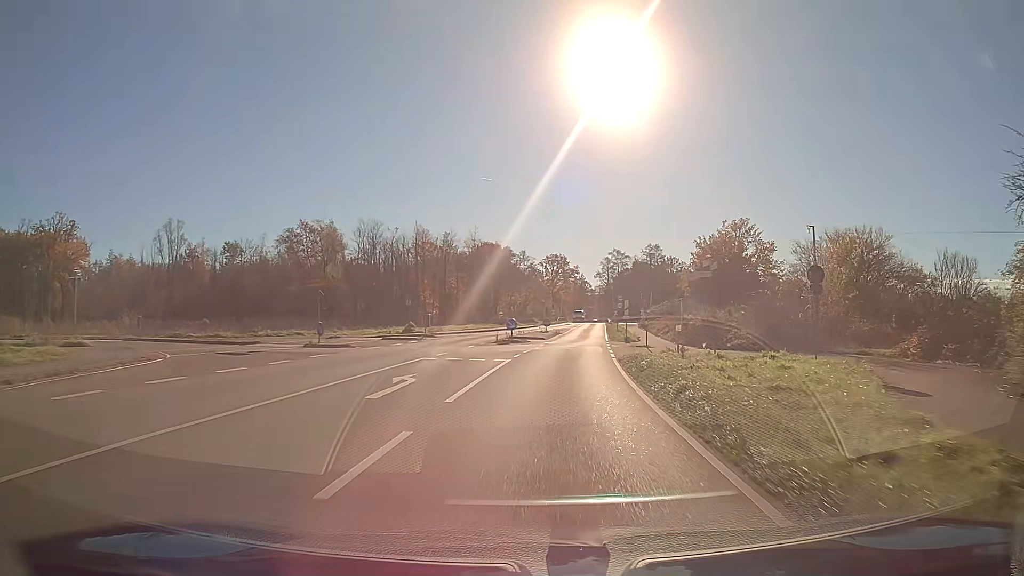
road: secondary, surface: asphalt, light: Day
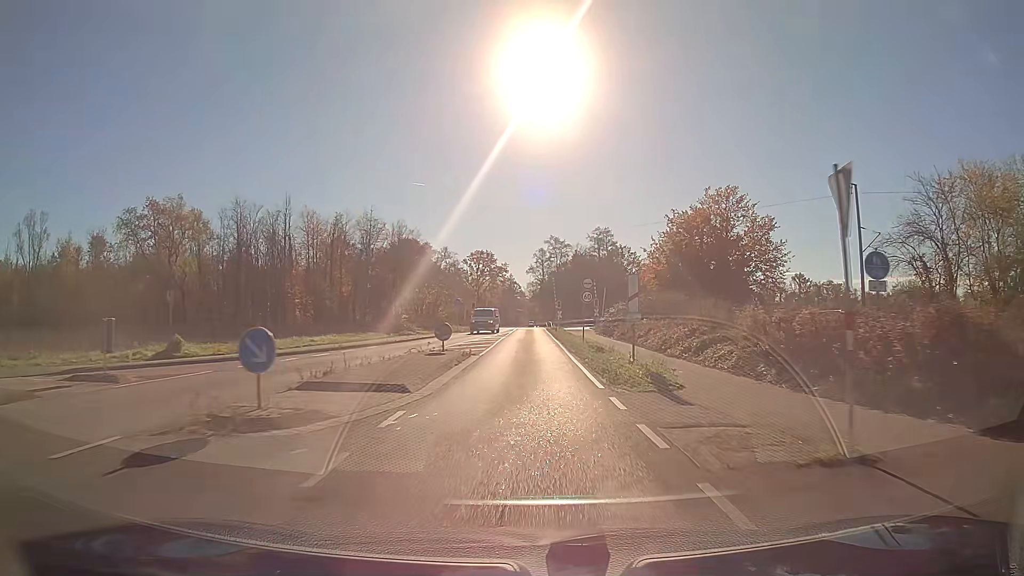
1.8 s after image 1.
(+1.4, +26.2) m; +5°
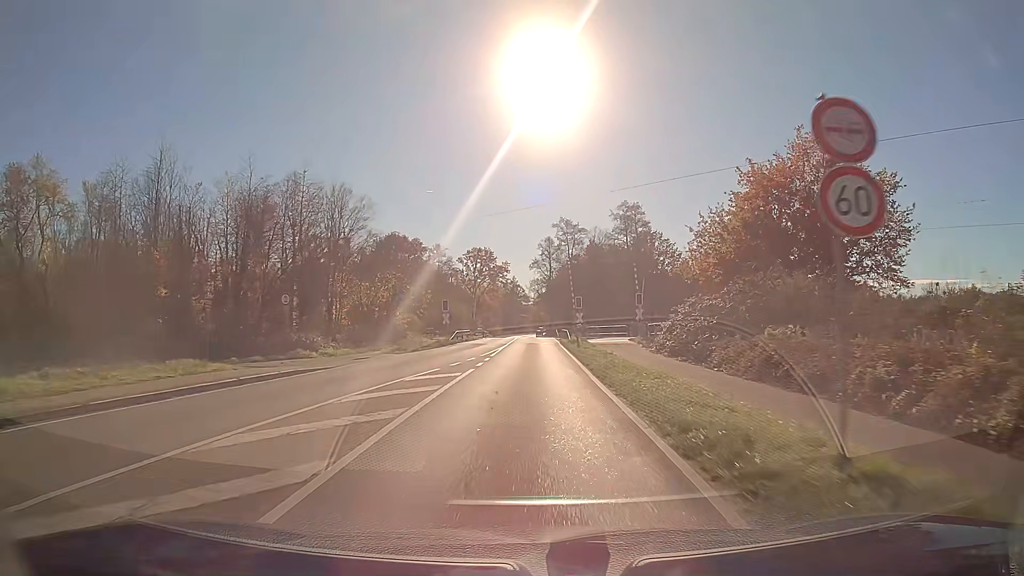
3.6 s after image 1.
(-0.2, +25.7) m; -1°
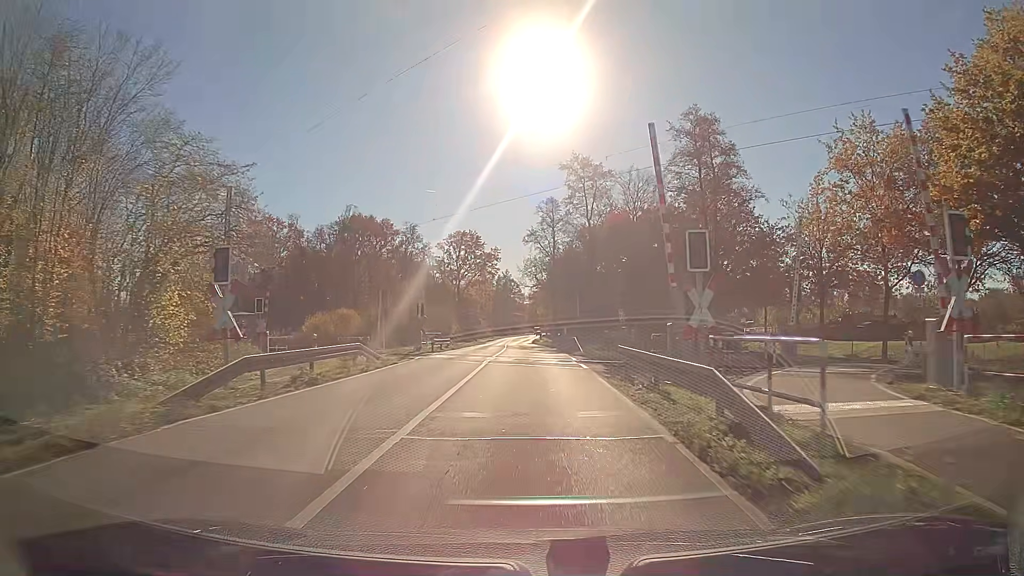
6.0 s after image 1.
(+0.1, +33.5) m; 0°
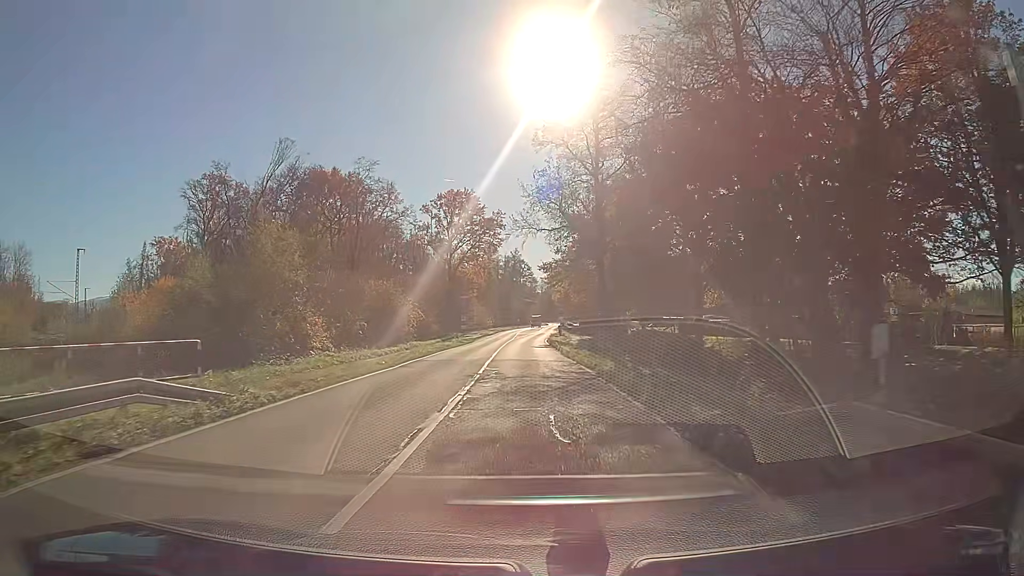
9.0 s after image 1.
(-0.2, +36.6) m; -1°
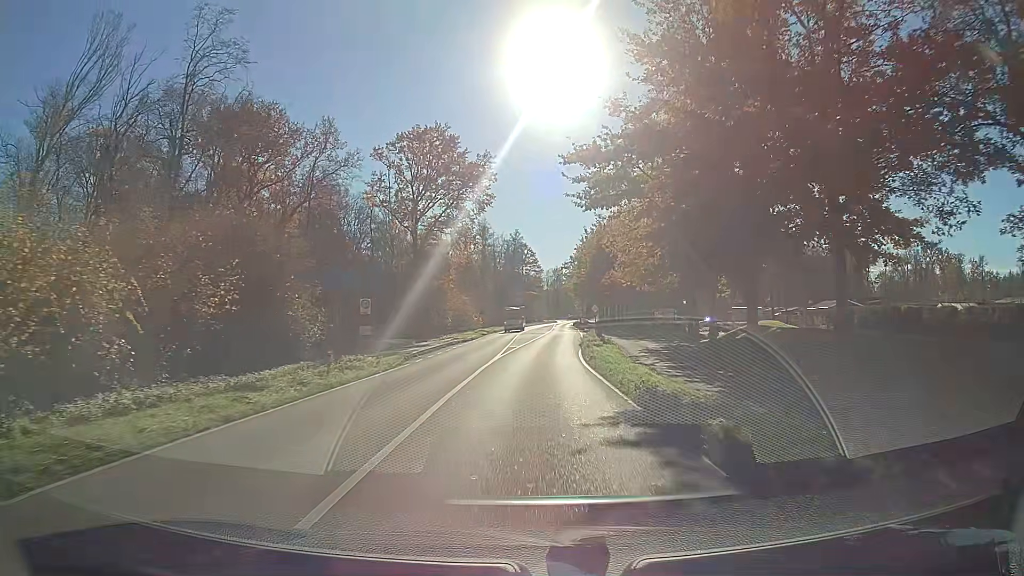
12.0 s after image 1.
(-0.1, +39.1) m; 0°
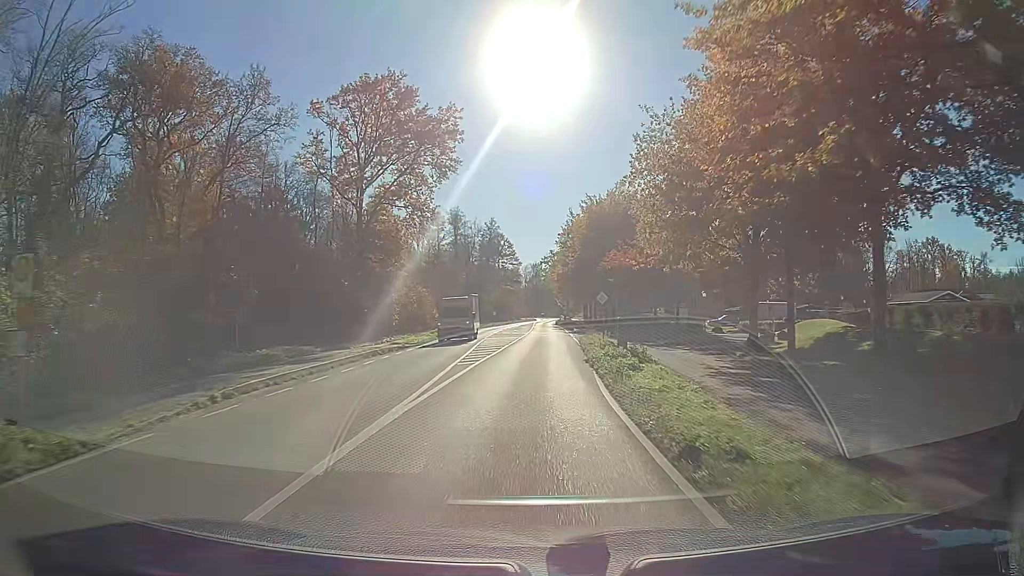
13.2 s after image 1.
(+0.2, +16.9) m; +2°
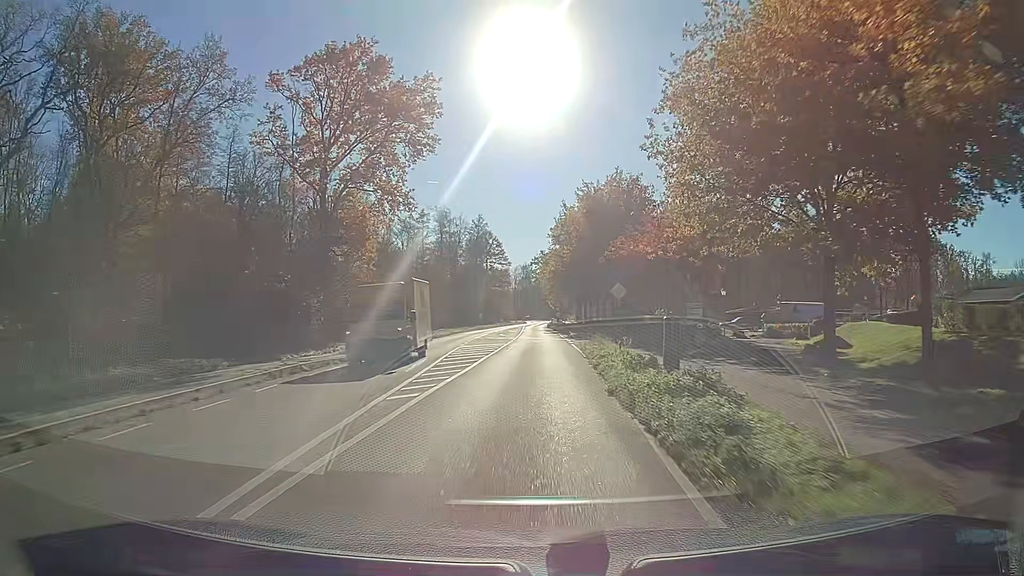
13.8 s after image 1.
(+0.1, +8.6) m; +1°
